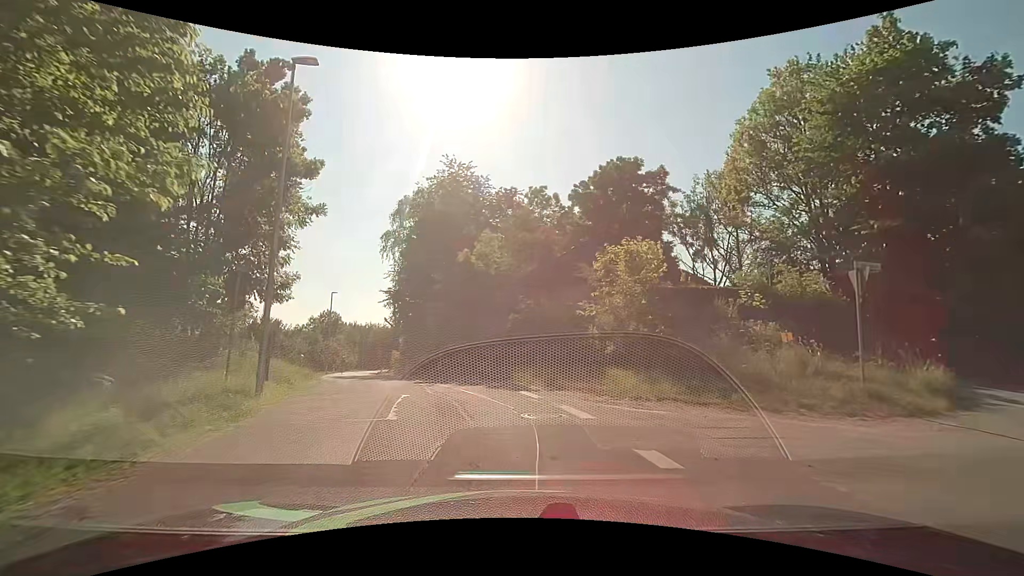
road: residential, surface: asphalt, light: Day
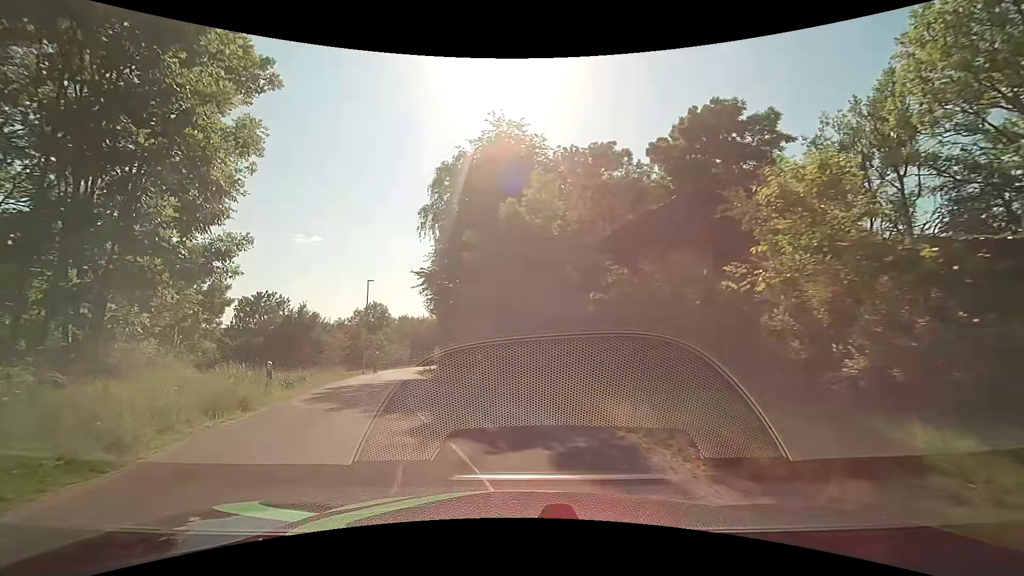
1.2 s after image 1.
(-0.4, +8.2) m; -6°
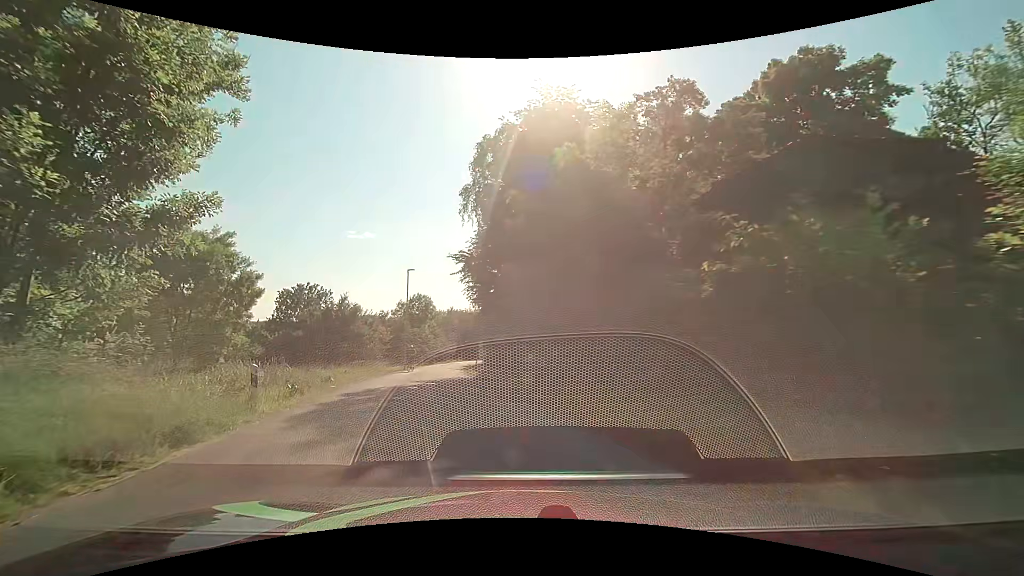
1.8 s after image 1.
(-0.2, +4.0) m; -6°
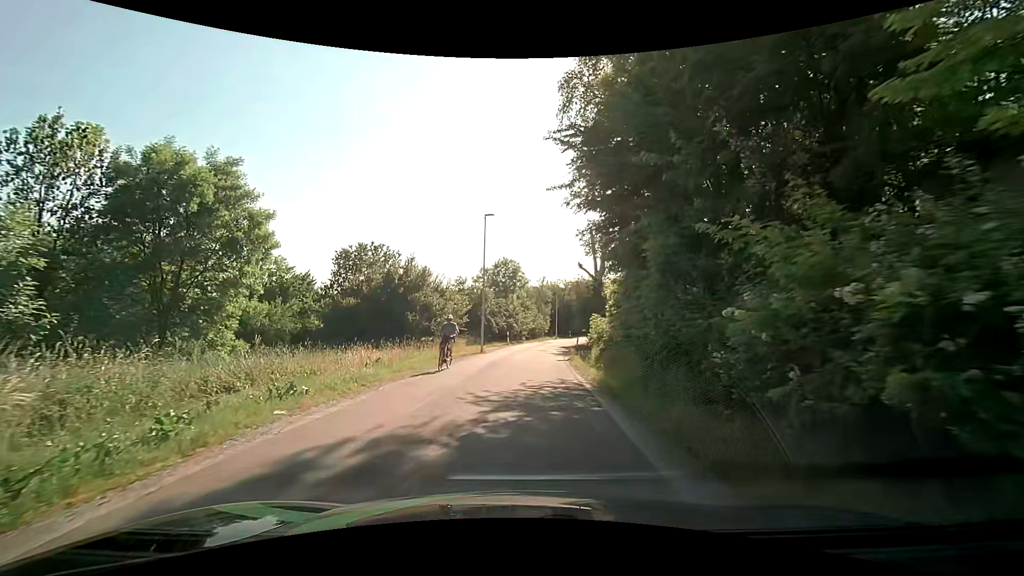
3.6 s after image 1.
(-1.5, +12.2) m; -11°
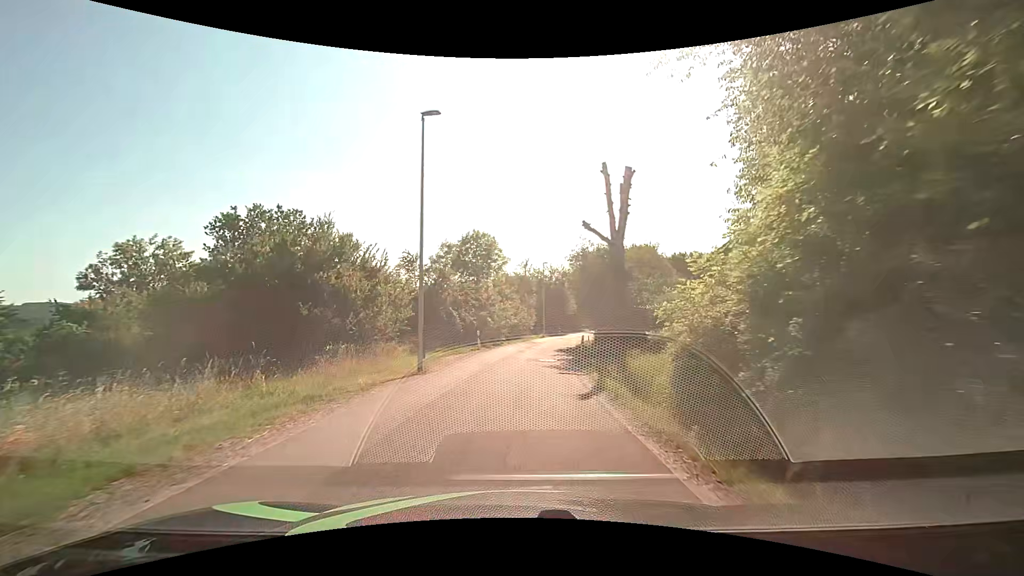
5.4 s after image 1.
(+0.4, +13.8) m; +2°
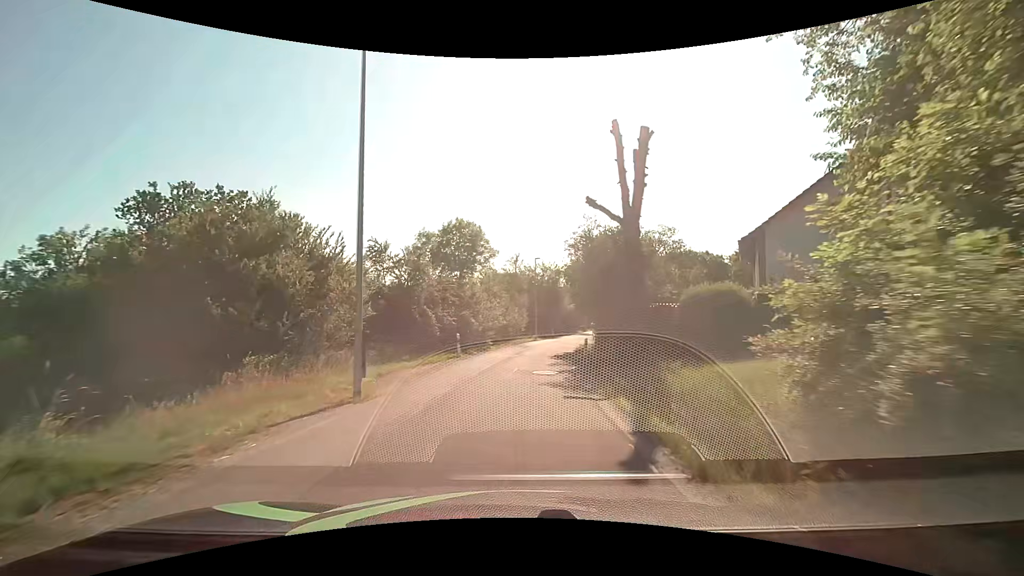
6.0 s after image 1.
(+0.1, +5.0) m; +2°
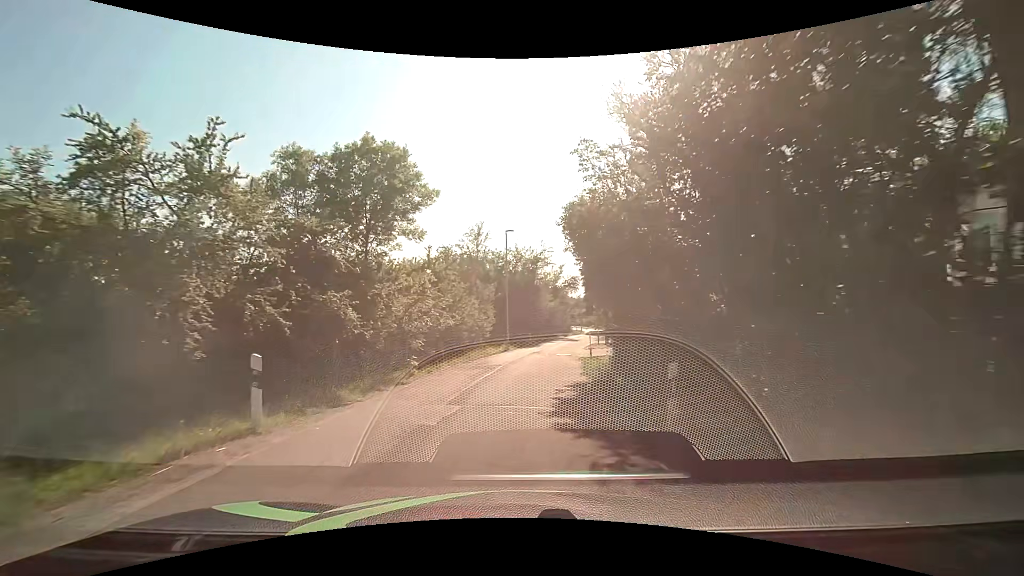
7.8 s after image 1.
(+0.4, +15.5) m; +2°
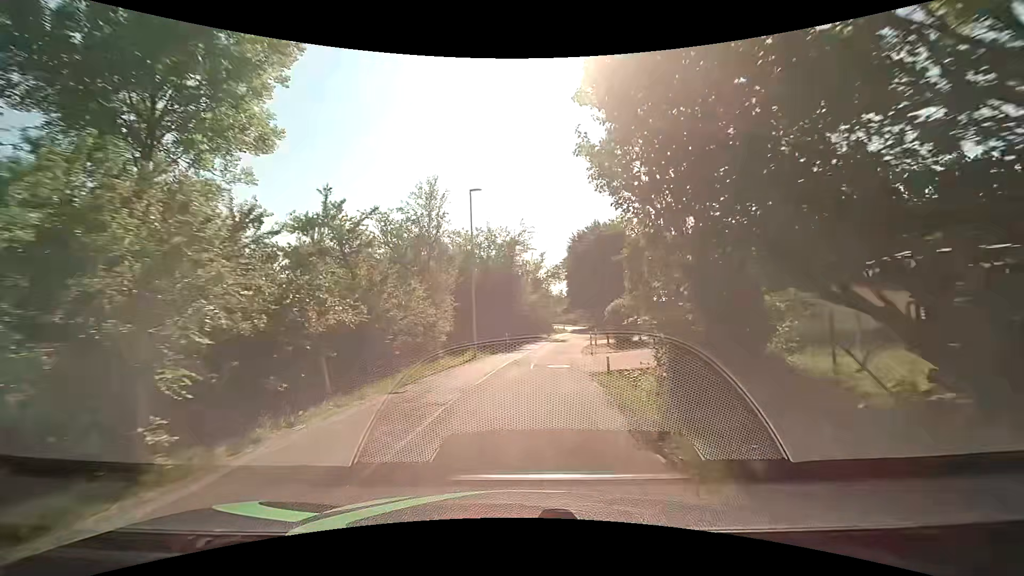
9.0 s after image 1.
(+0.4, +9.8) m; +4°
(0, +10) (+1, +20) (+2, +30) (+4, +40) (+5, +50) (+7, +59) (+9, +69) (+10, +79) (+12, +89) (+12, +99) m
